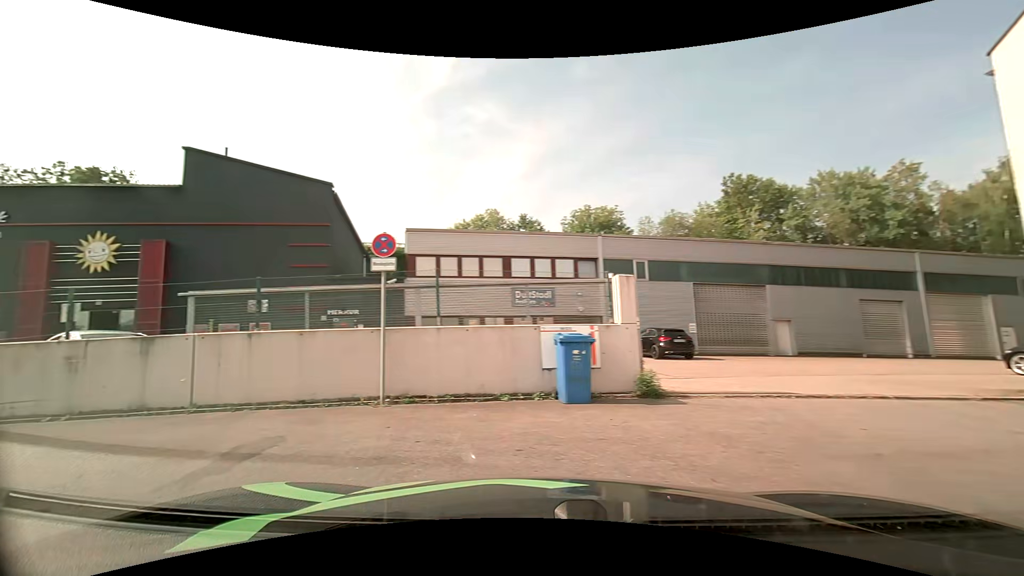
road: residential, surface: asphalt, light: Day
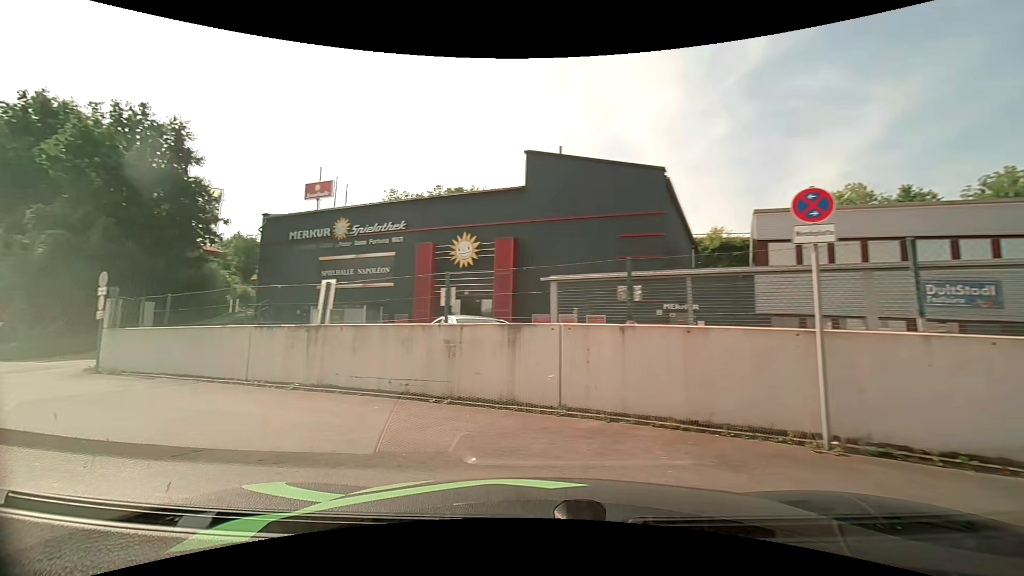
(-0.7, +2.4) m; -35°
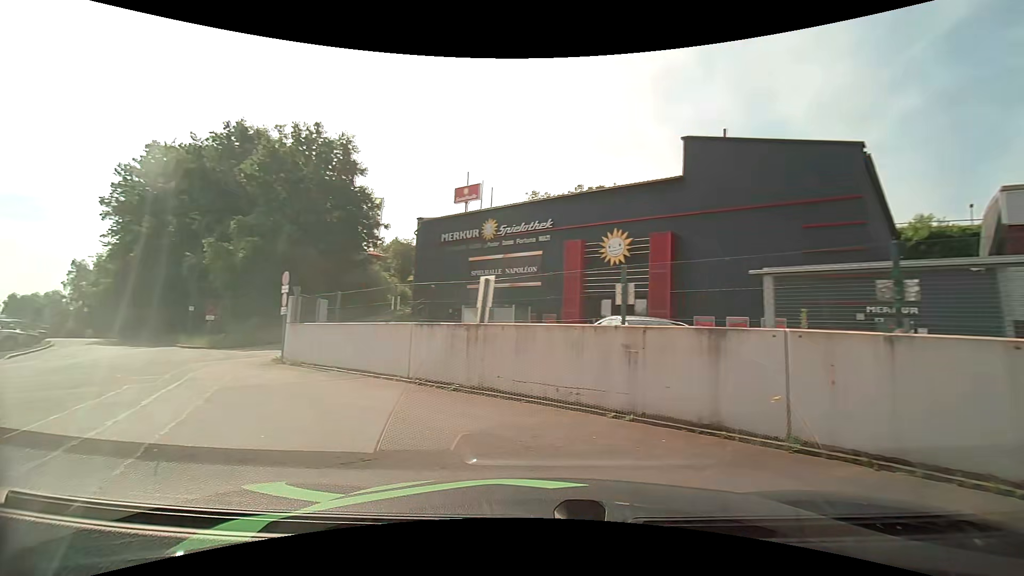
(-0.2, +1.2) m; -15°
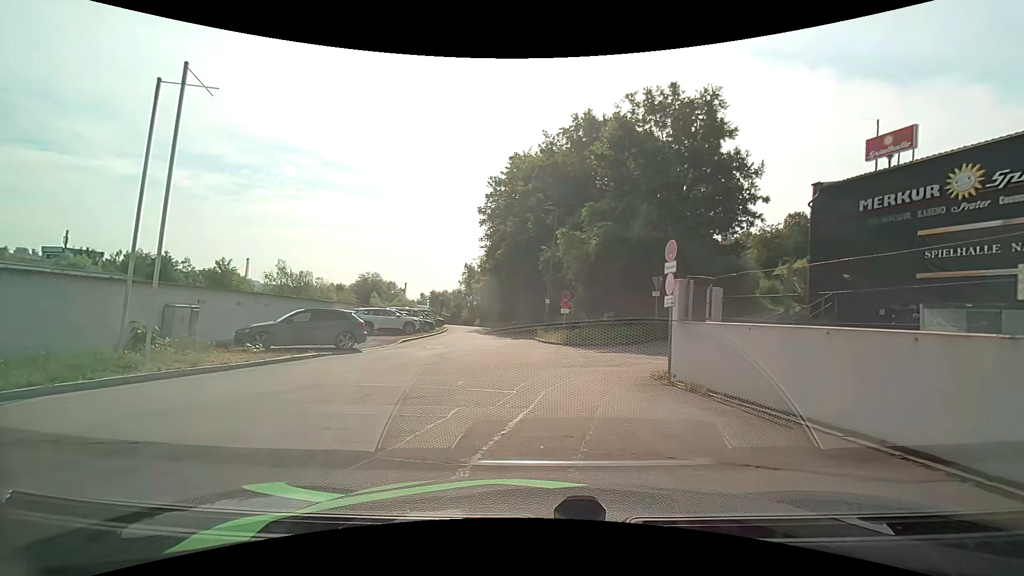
(-2.7, +6.1) m; -38°
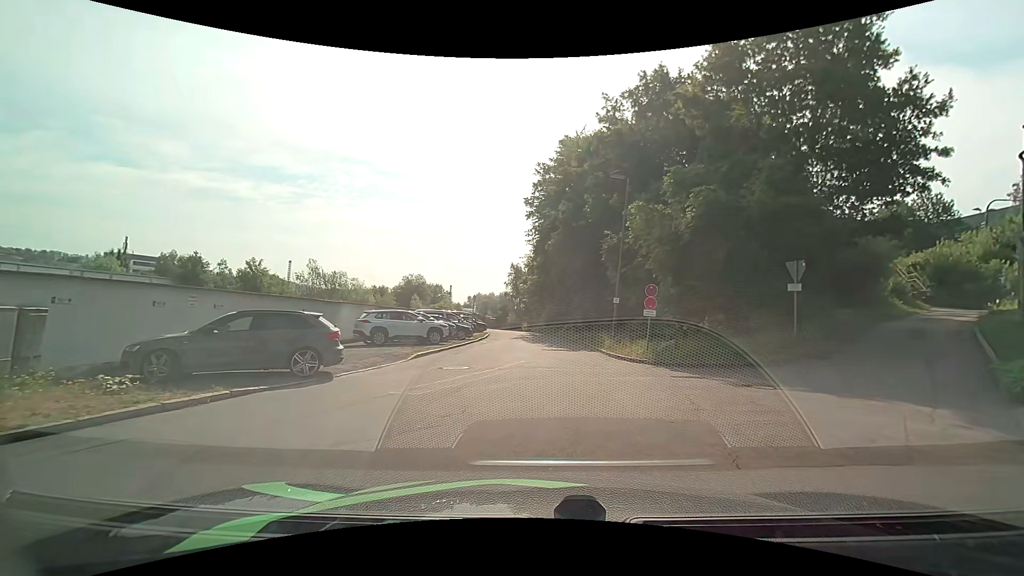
(-0.4, +7.4) m; -4°
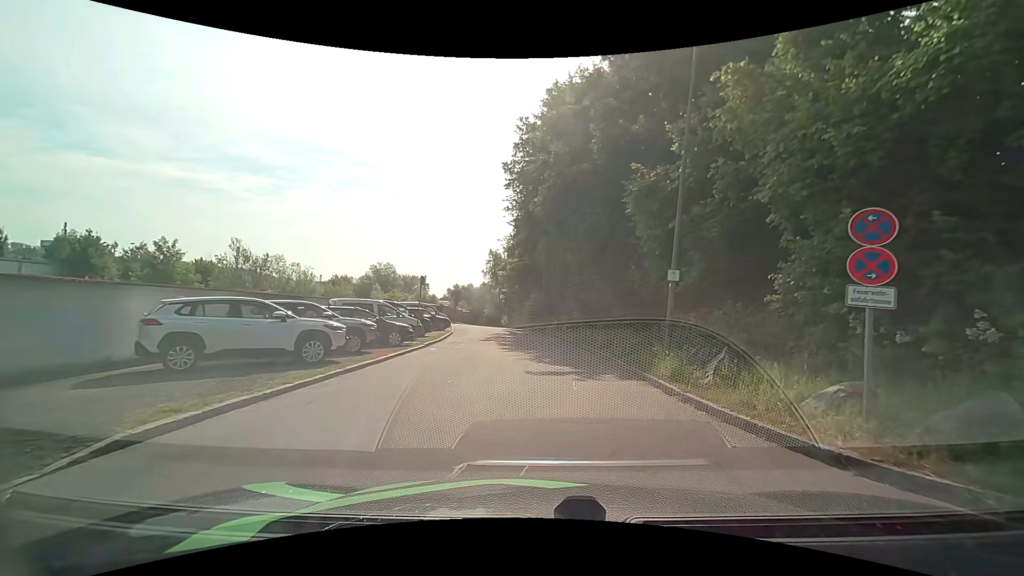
(+0.1, +11.8) m; +2°
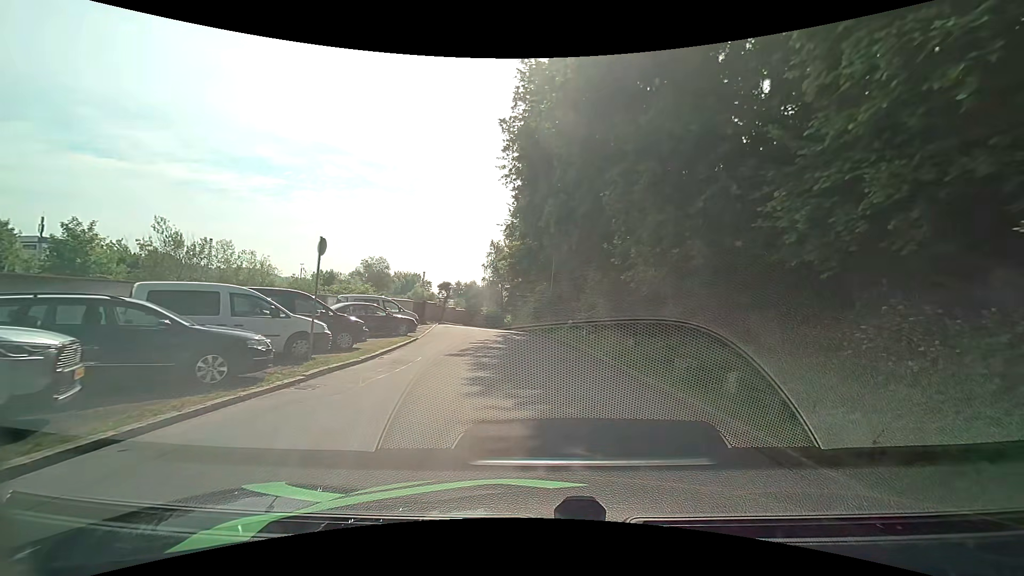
(+0.2, +10.9) m; 0°
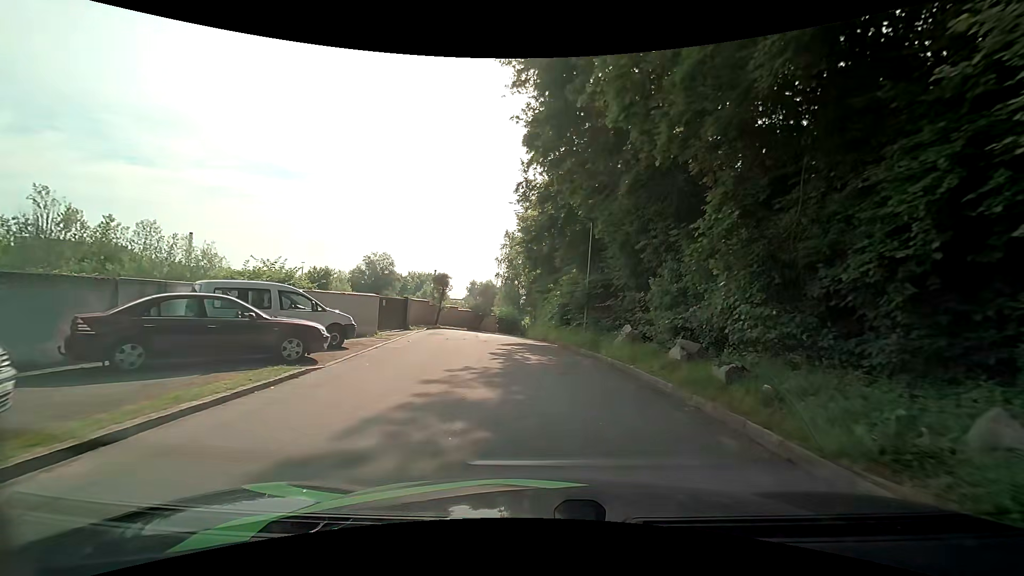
(-0.2, +11.8) m; -1°
(0, +10) (-1, +20) (-2, +30) (-3, +40) (-1, +50) (+1, +60) (+4, +69) (+6, +79) (+9, +88) (+12, +98) m
